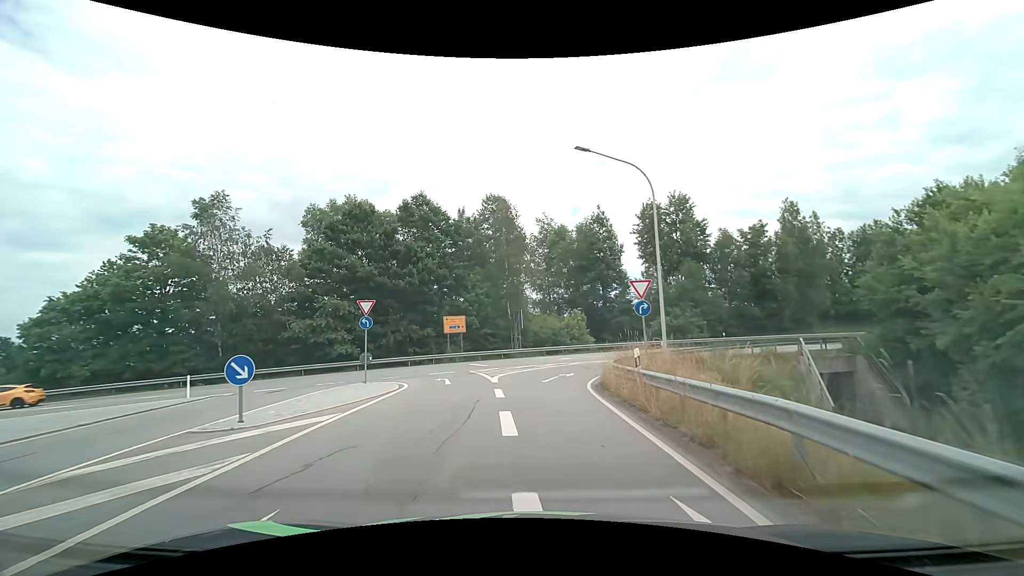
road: tertiary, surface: asphalt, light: Day
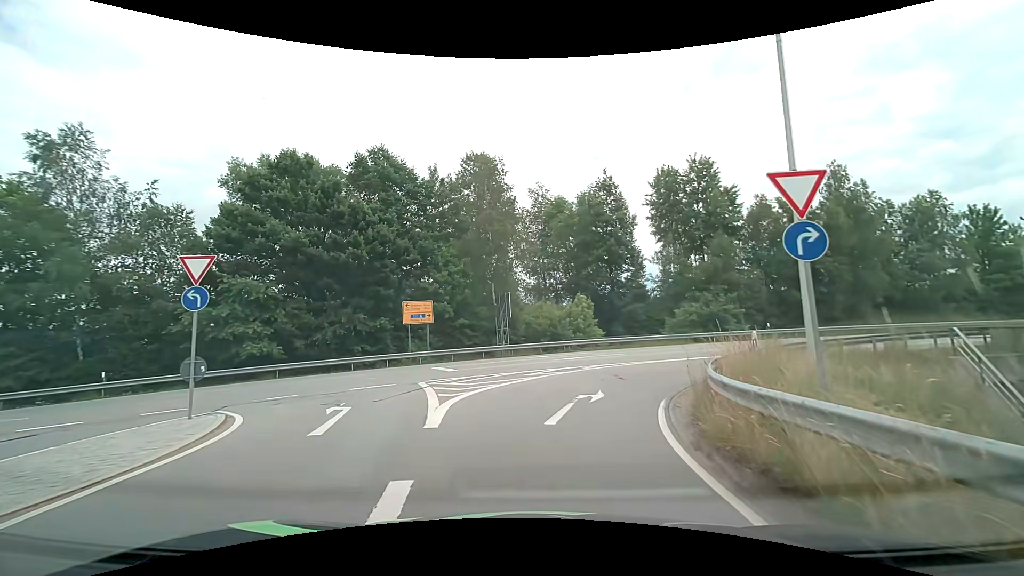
(+0.1, +11.4) m; +1°
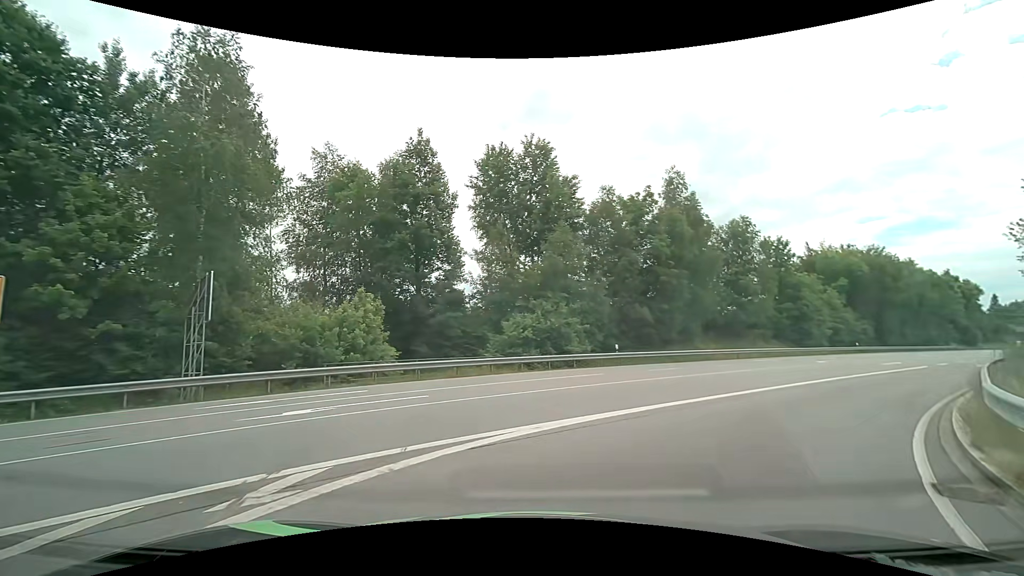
(+1.8, +14.3) m; +21°
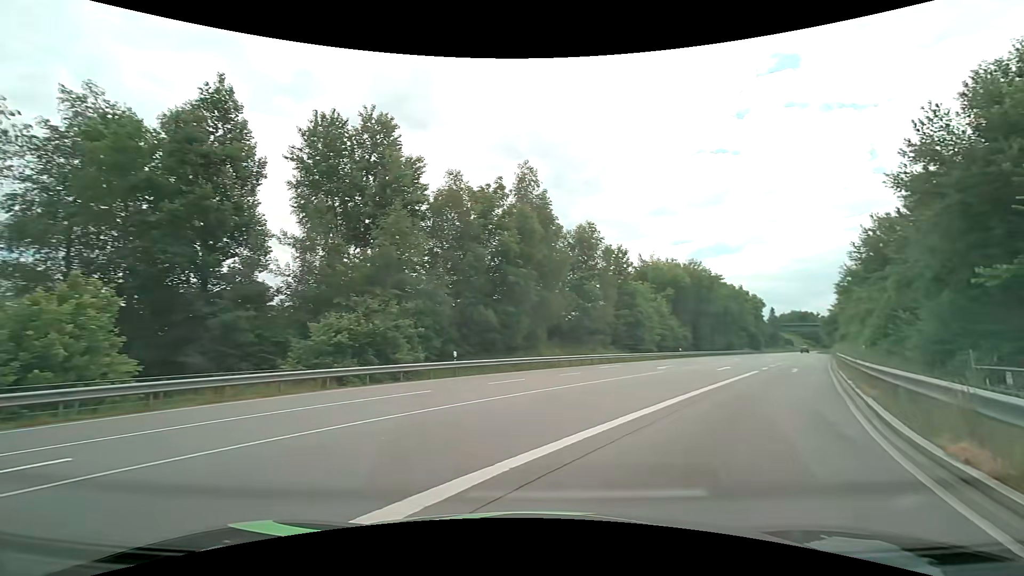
(+0.7, +5.3) m; +17°
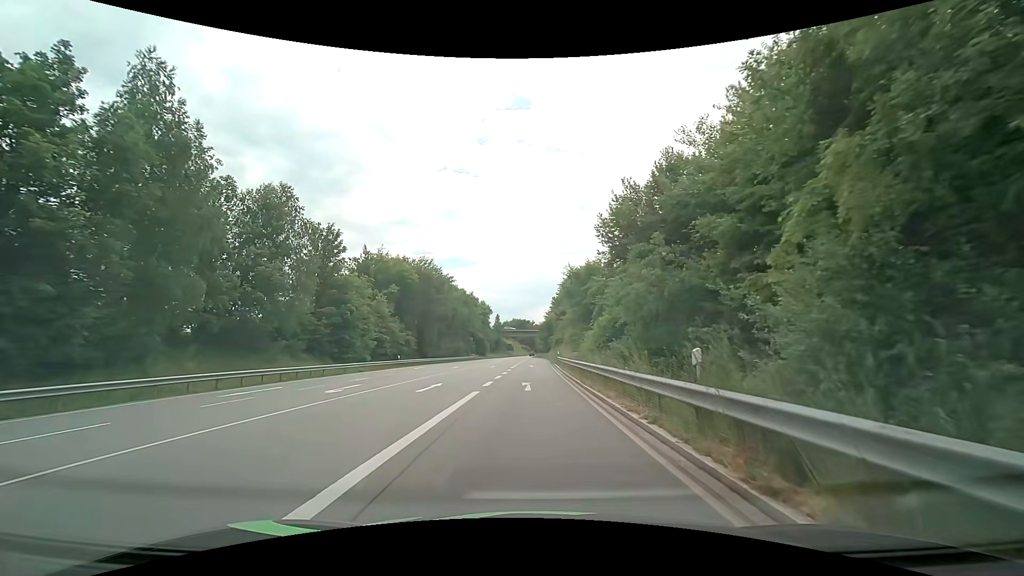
(+4.9, +12.8) m; +30°
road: primary
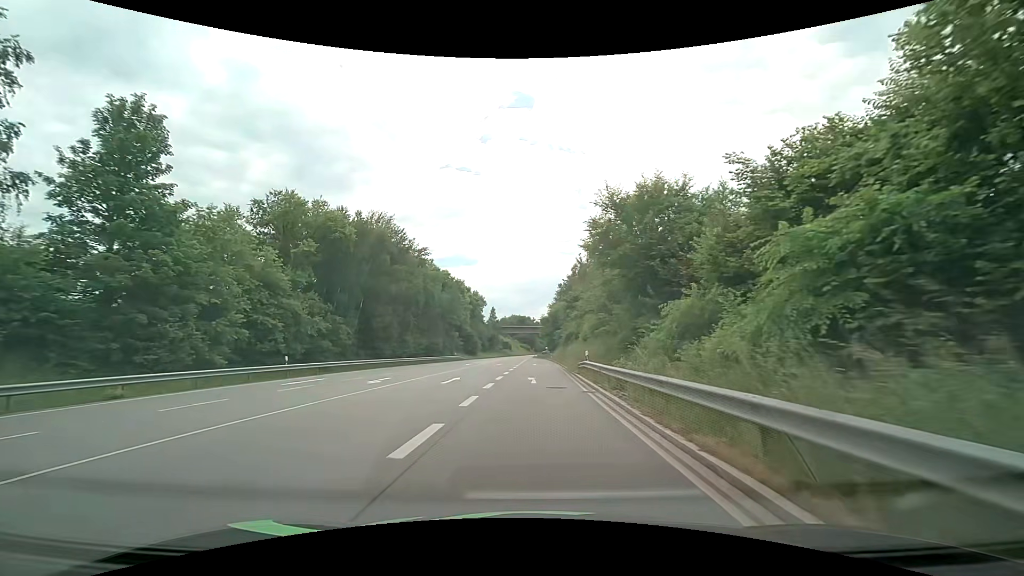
(0.0, +26.4) m; 0°
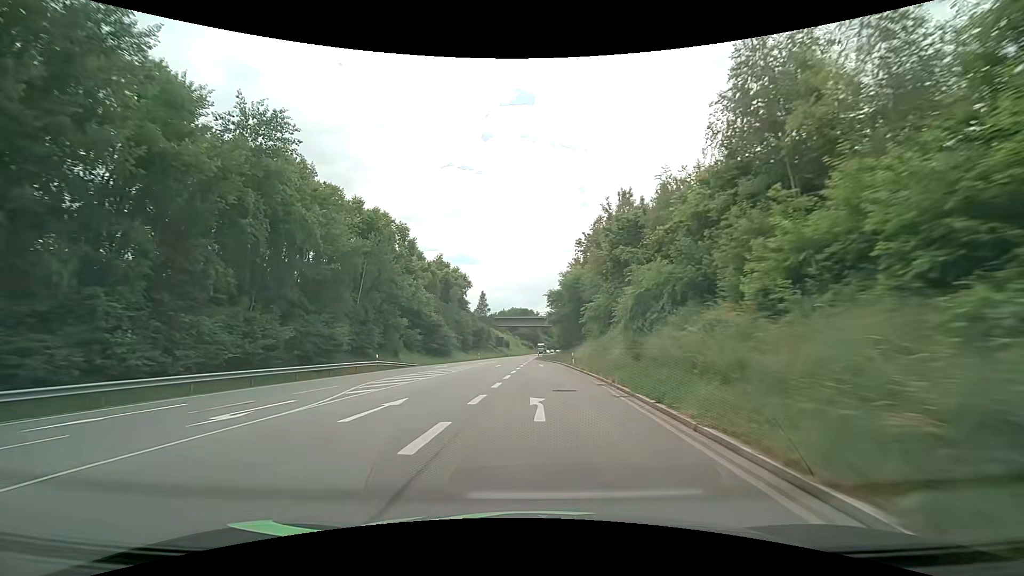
(+0.2, +42.8) m; 0°
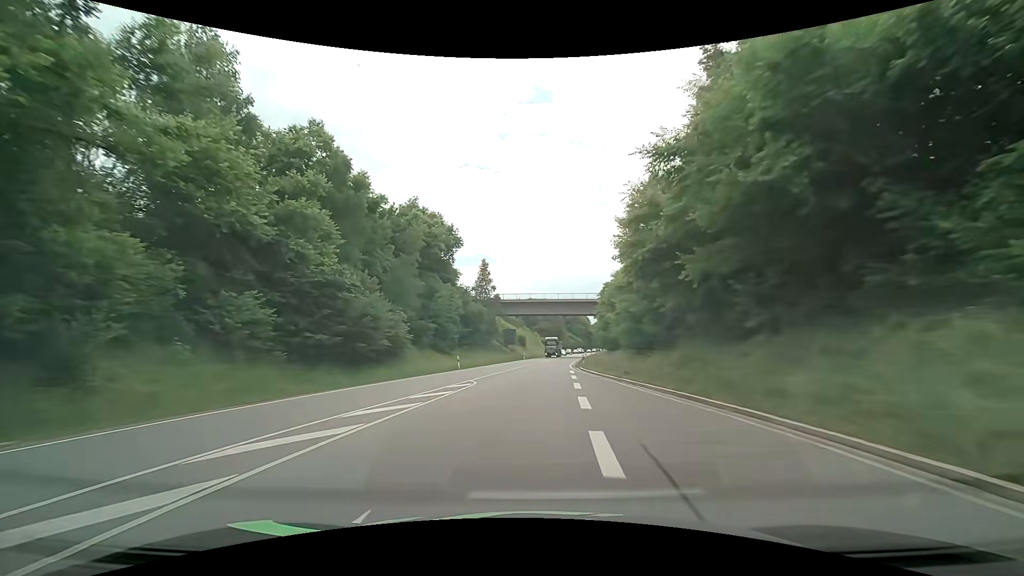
(-1.5, +43.9) m; -3°
(0, +10) (+1, +20) (+1, +30) (+2, +40) (+2, +50) (+3, +60) (+5, +70) (+6, +80) (+7, +90) (+8, +100) m
